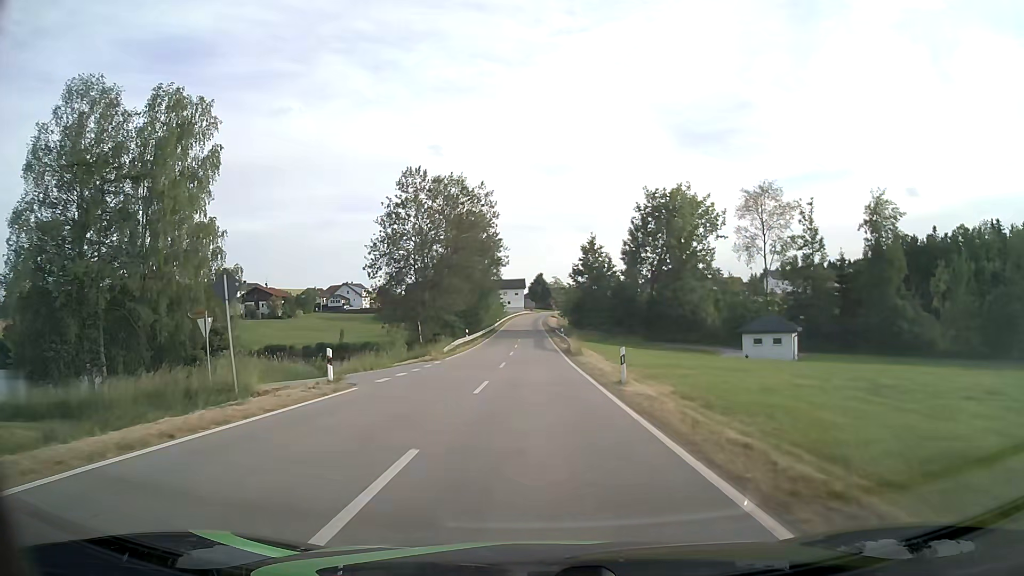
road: tertiary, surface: asphalt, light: Day
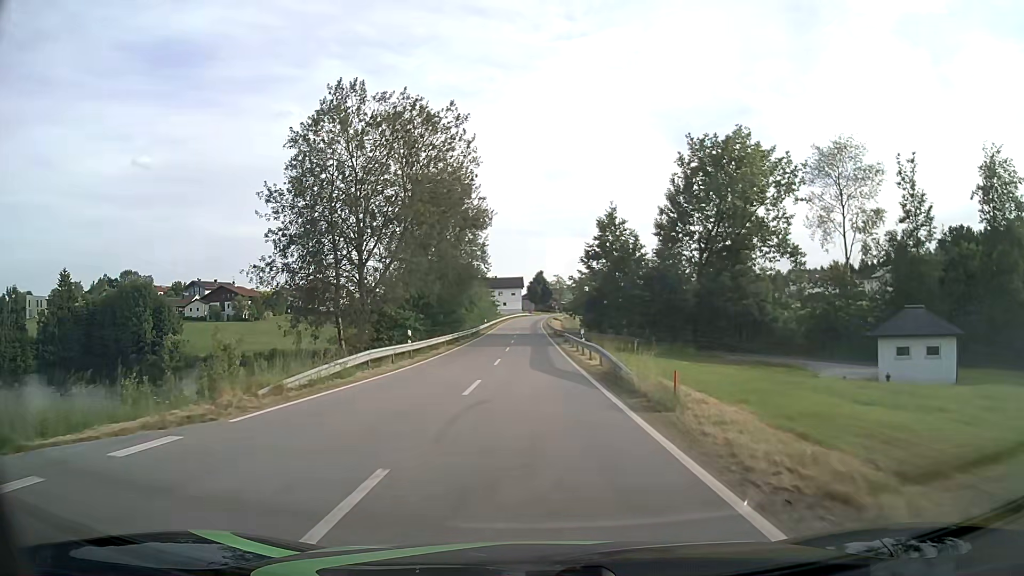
(0.0, +25.1) m; 0°
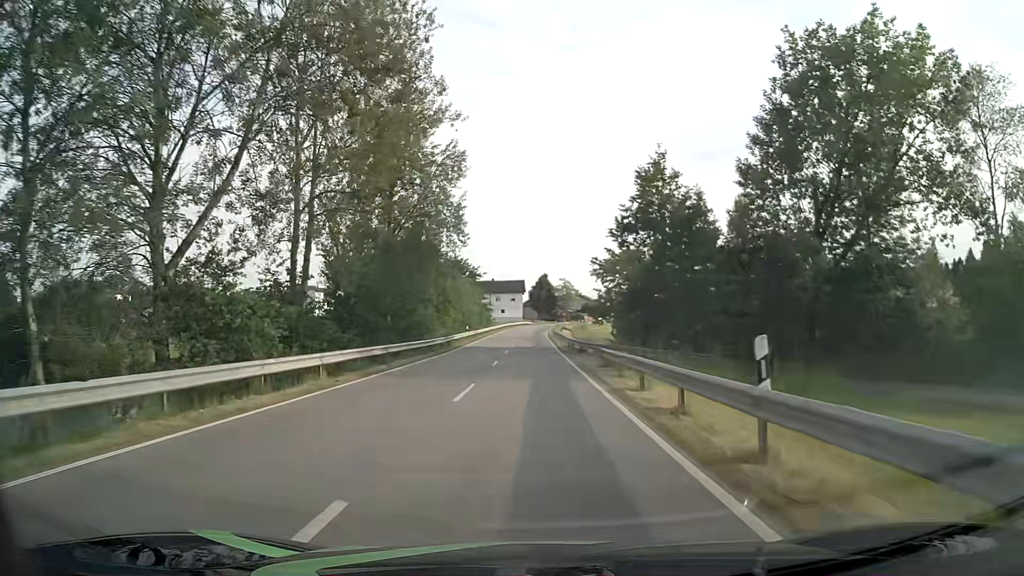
(-0.1, +25.2) m; 0°
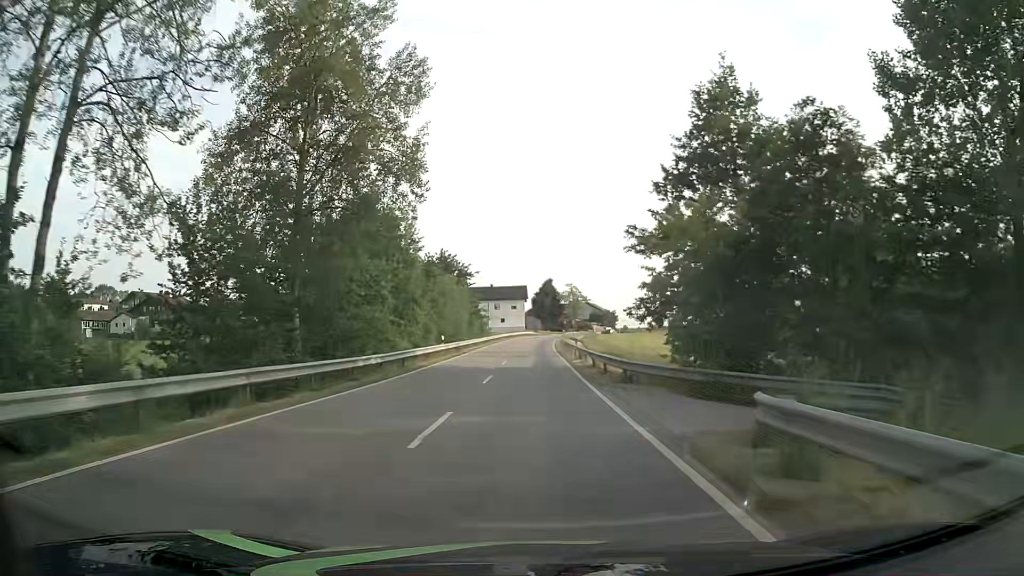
(0.0, +16.8) m; 0°
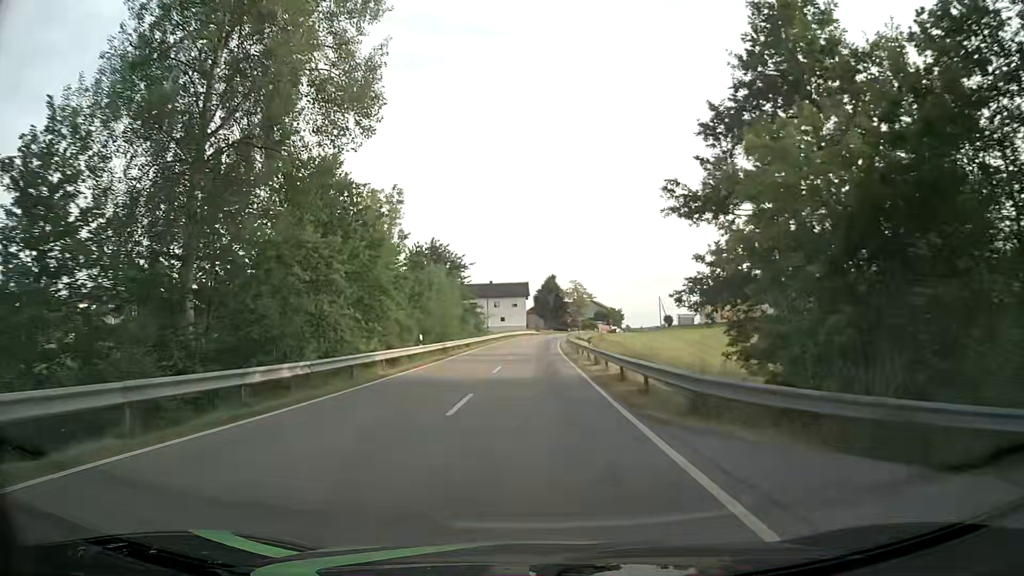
(0.0, +8.4) m; 0°
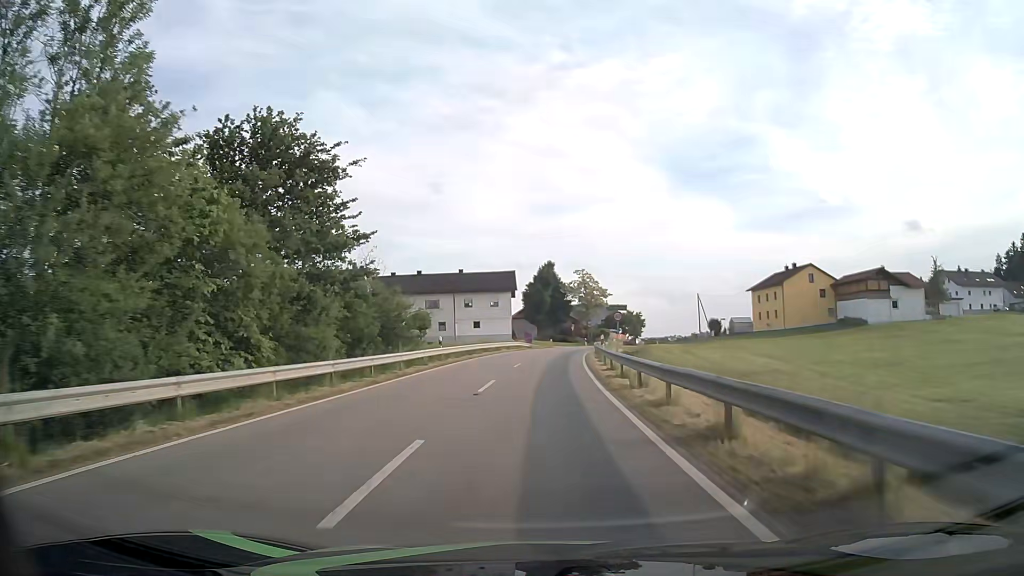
(-0.3, +42.9) m; 0°
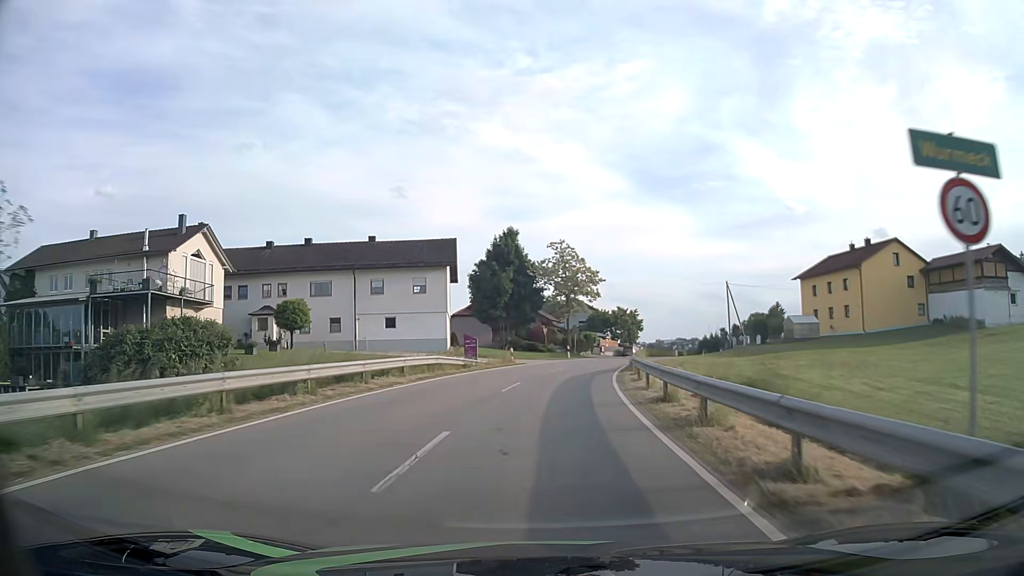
(+0.9, +34.6) m; +3°
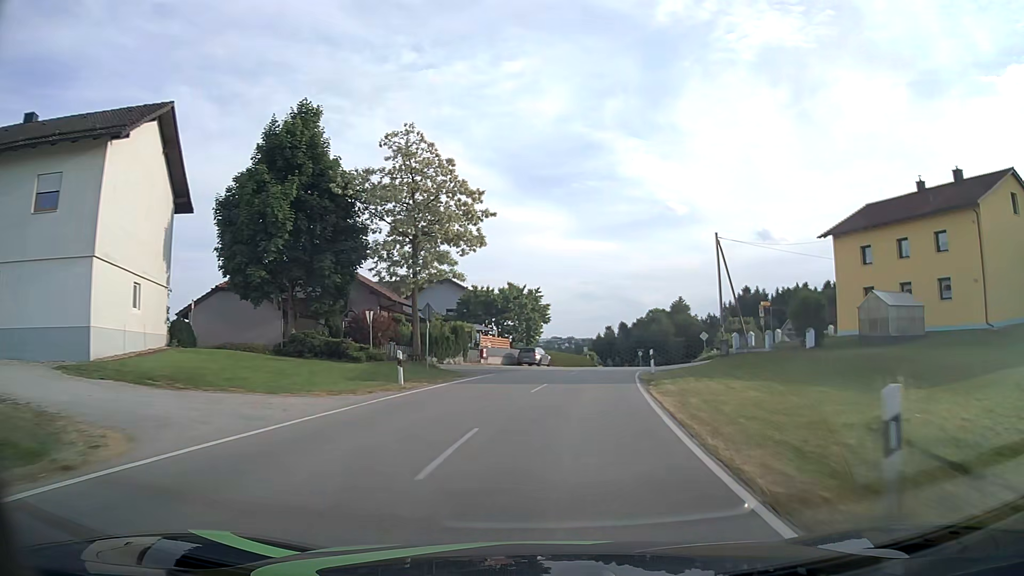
(+2.6, +34.8) m; +10°
(0, +10) (+1, +20) (+3, +30) (+4, +40) (+7, +49) (+9, +59) (+12, +69) (+15, +78) (+18, +88) (+21, +97) m
